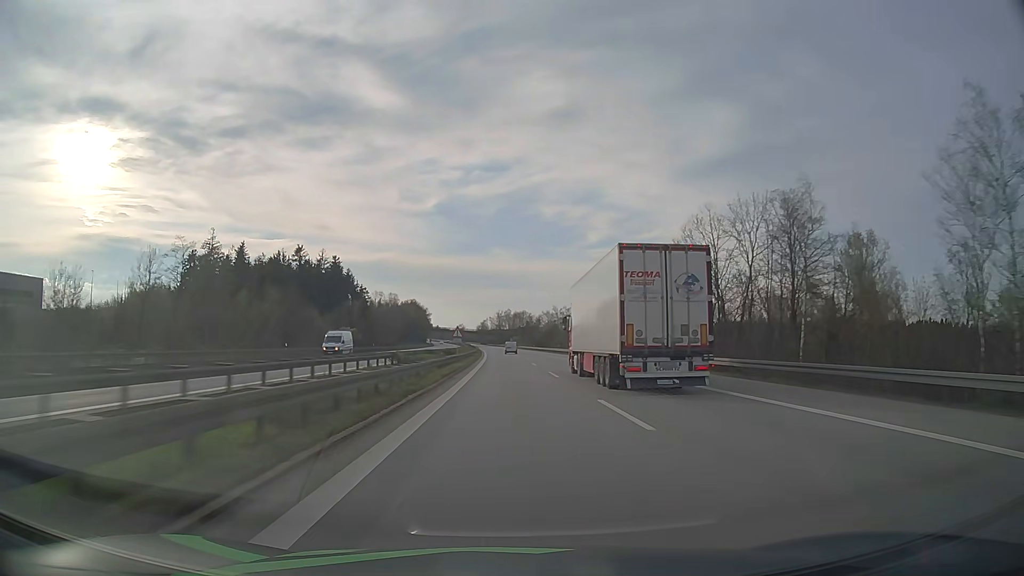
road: motorway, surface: asphalt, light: Day
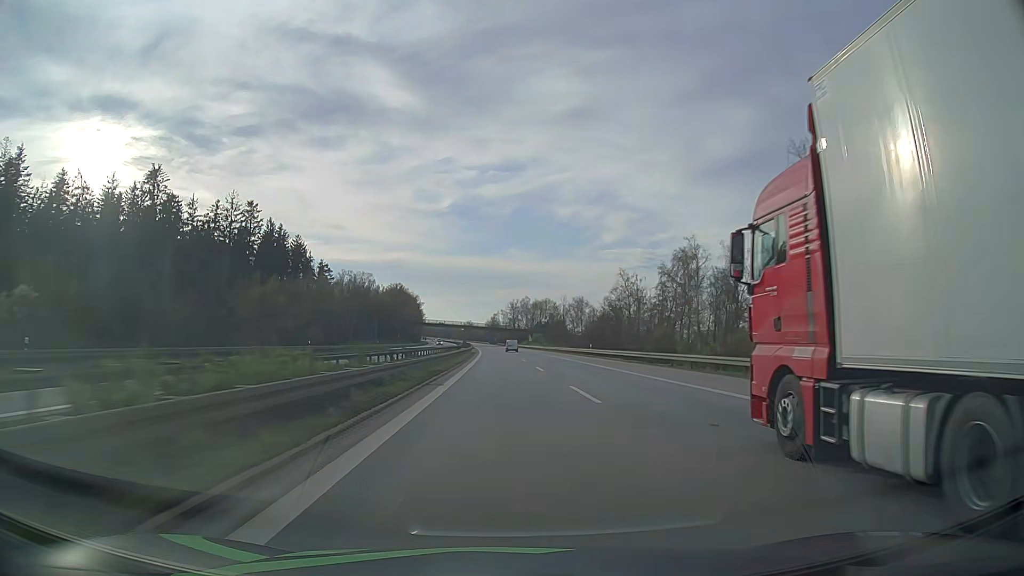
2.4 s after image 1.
(-0.9, +86.5) m; -1°
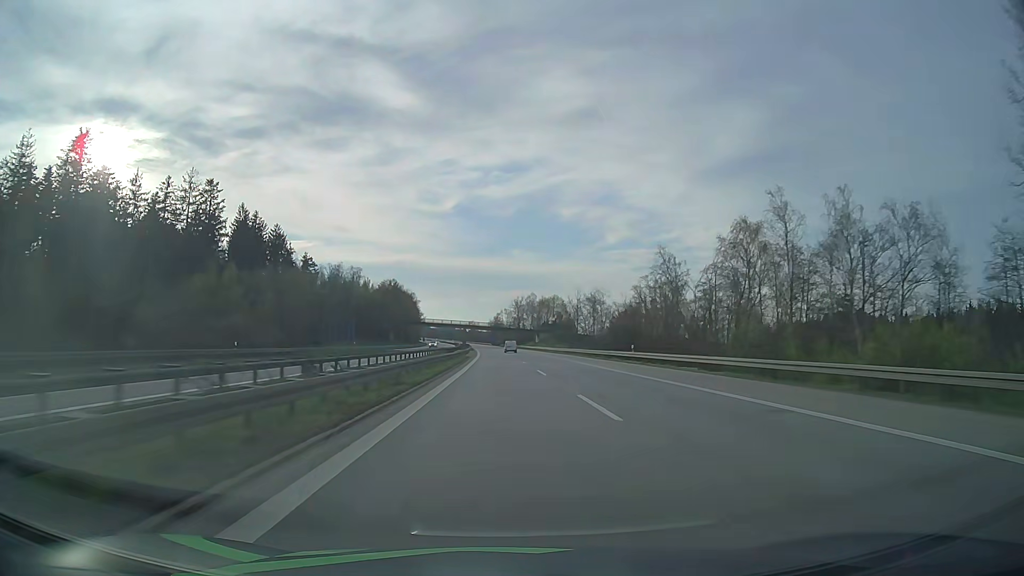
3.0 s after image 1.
(-0.1, +21.7) m; 0°
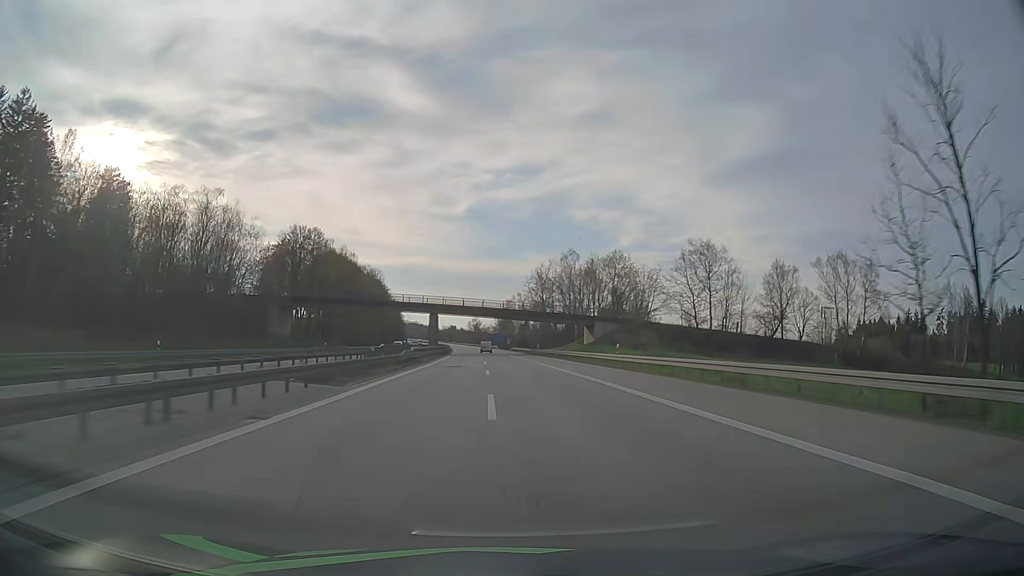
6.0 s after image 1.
(-0.5, +108.6) m; -1°
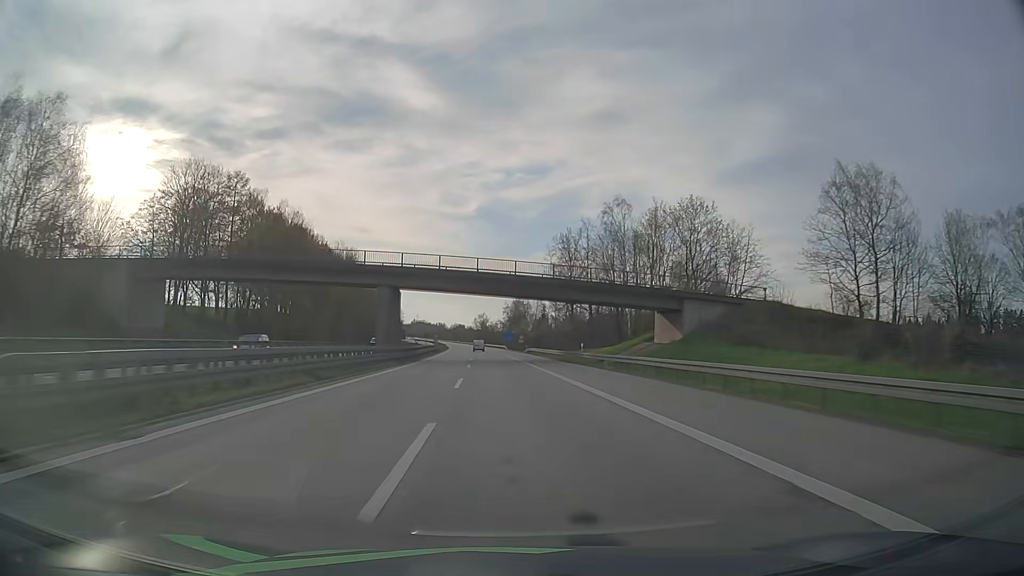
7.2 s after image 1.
(-0.4, +43.3) m; -1°
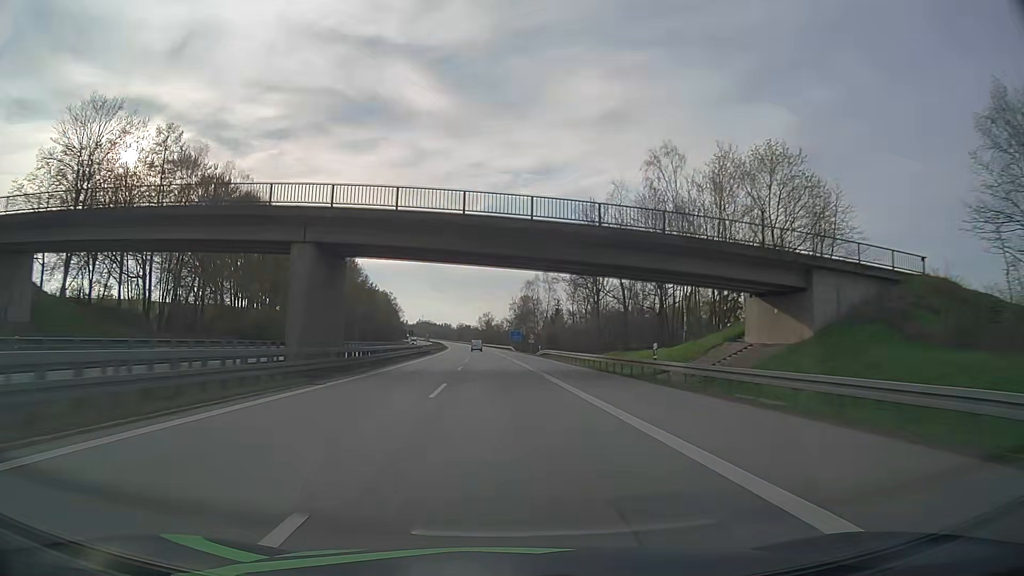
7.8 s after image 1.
(-0.1, +21.6) m; 0°
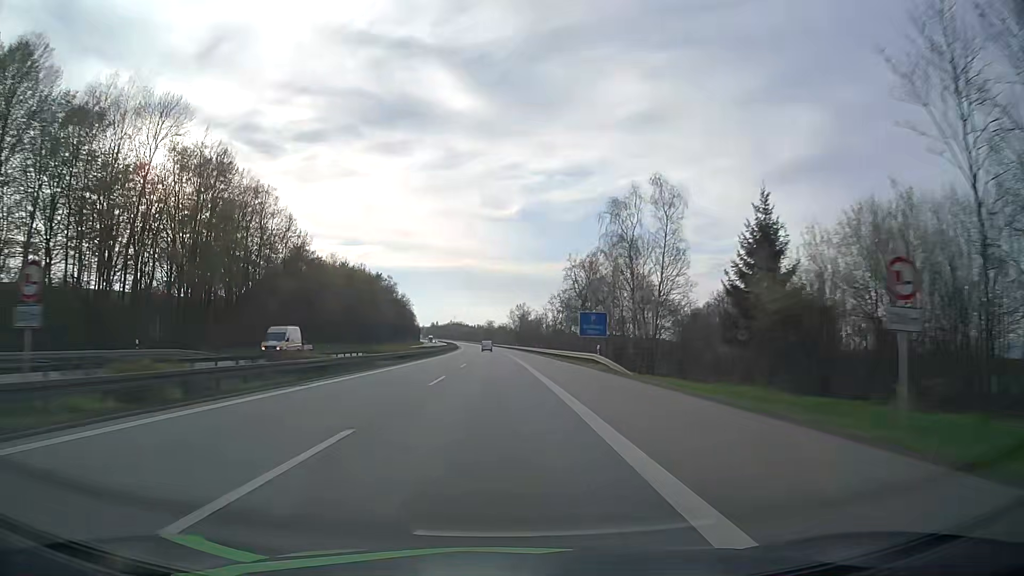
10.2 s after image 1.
(-2.3, +86.0) m; -3°
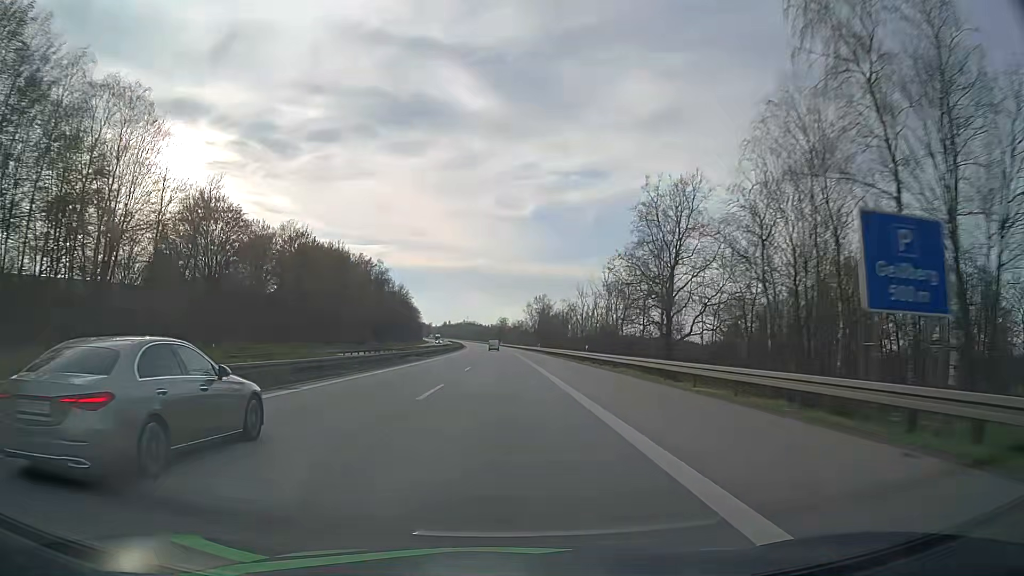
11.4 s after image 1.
(-0.6, +42.7) m; -1°
(0, +10) (0, +20) (0, +30) (0, +40) (0, +50) (-1, +60) (-1, +70) (-1, +80) (-1, +90) (-1, +100) m
